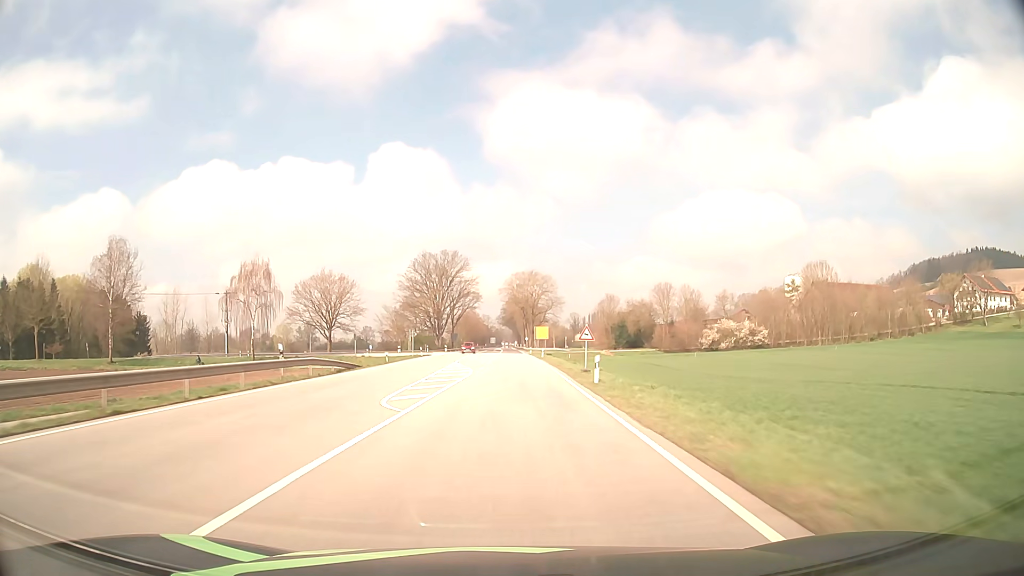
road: primary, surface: asphalt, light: Day
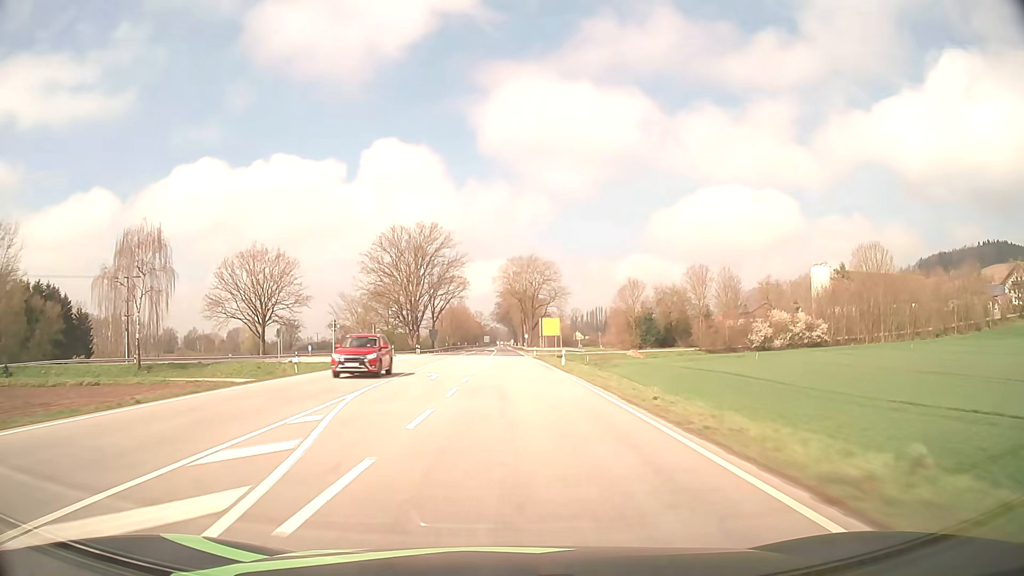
(+0.1, +31.6) m; 0°
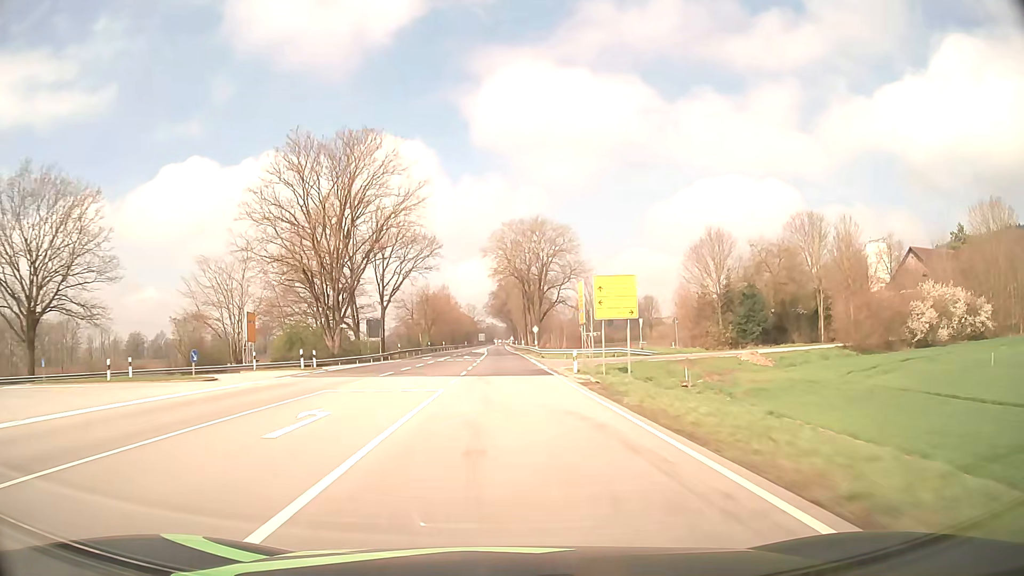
(+0.2, +47.4) m; 0°
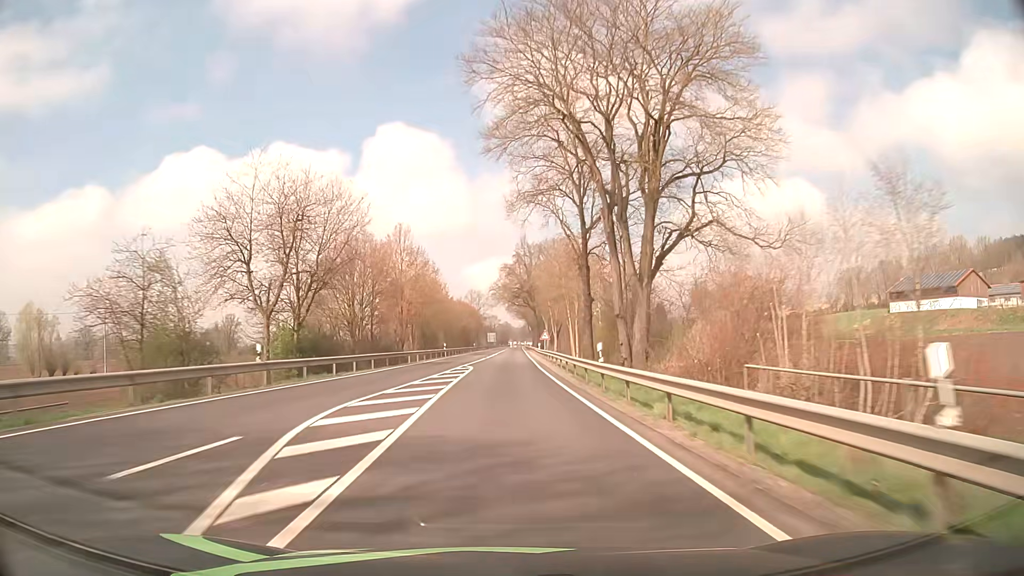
(-0.8, +79.1) m; -1°
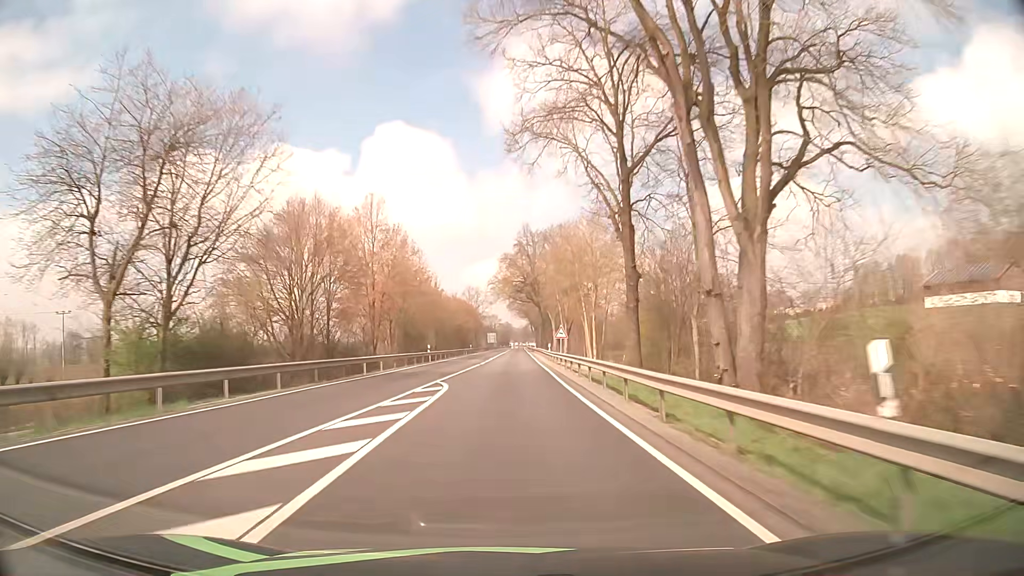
(0.0, +15.8) m; 0°
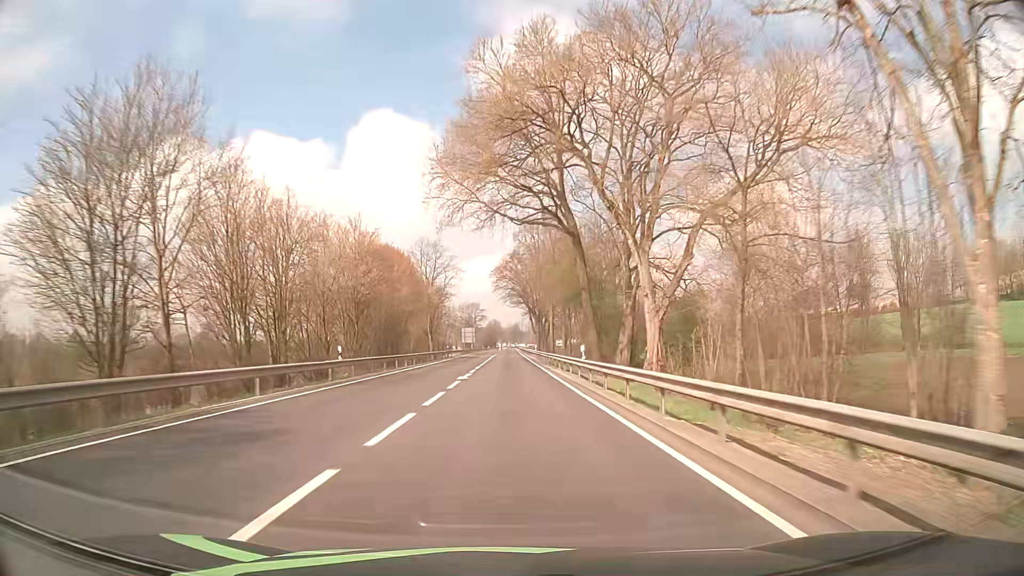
(+0.5, +79.1) m; +1°
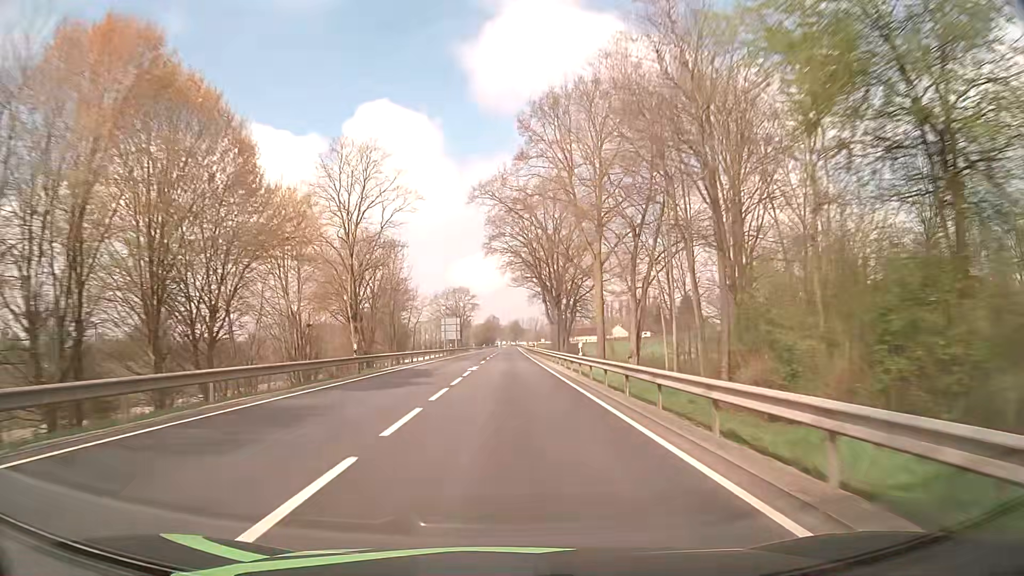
(+0.1, +47.5) m; 0°
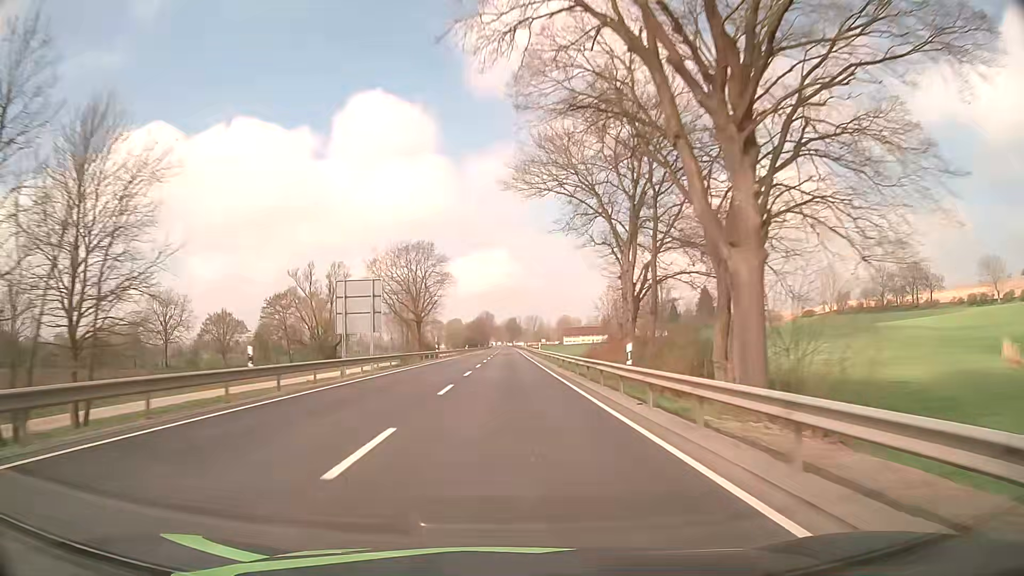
(0.0, +63.4) m; 0°
(0, +10) (0, +20) (0, +30) (0, +40) (0, +50) (0, +60) (0, +70) (0, +80) (0, +90) (0, +100) m
